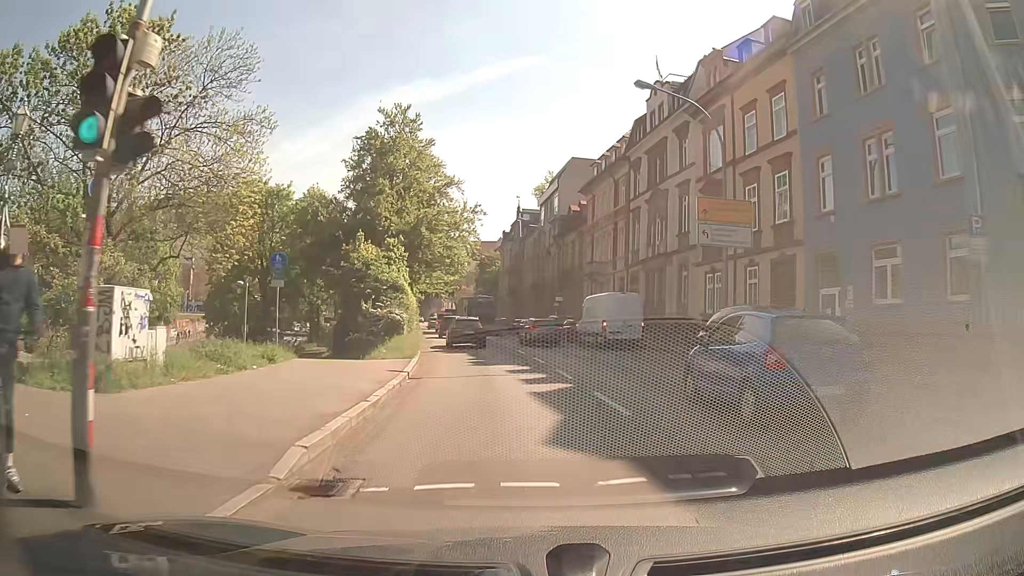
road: primary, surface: asphalt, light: Day
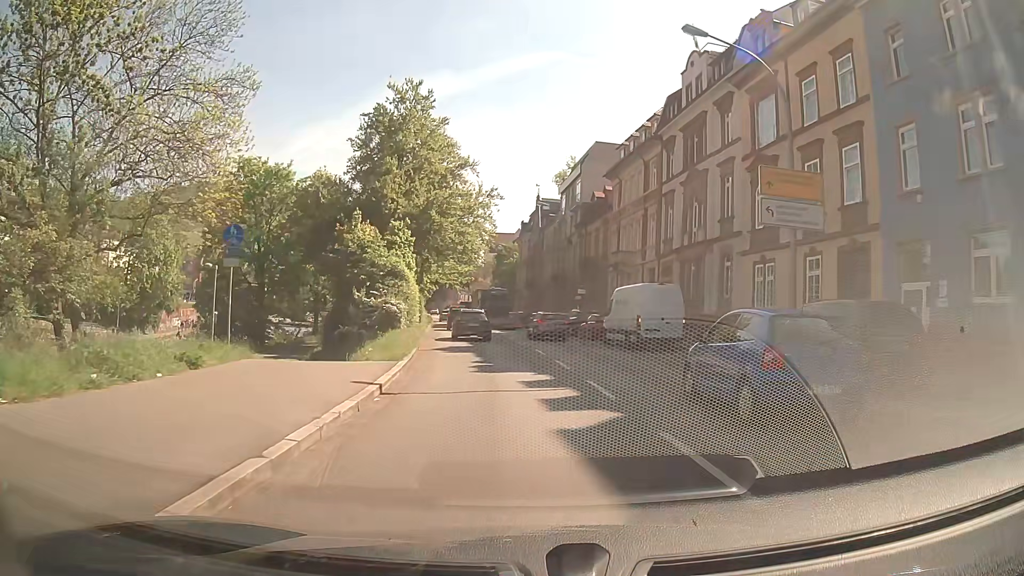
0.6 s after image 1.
(-0.1, +4.8) m; -3°
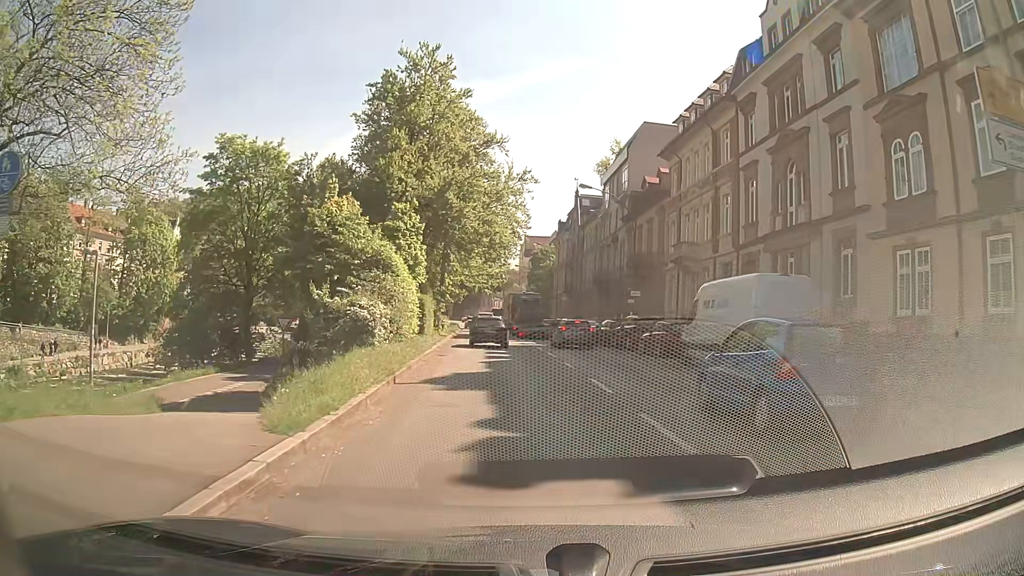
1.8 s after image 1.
(0.0, +9.6) m; -2°
(0, +10) (-1, +20) (-1, +30) (-2, +40) (-3, +50) (-4, +60) (-5, +70) (-5, +80) (-6, +90) (-7, +100) m
